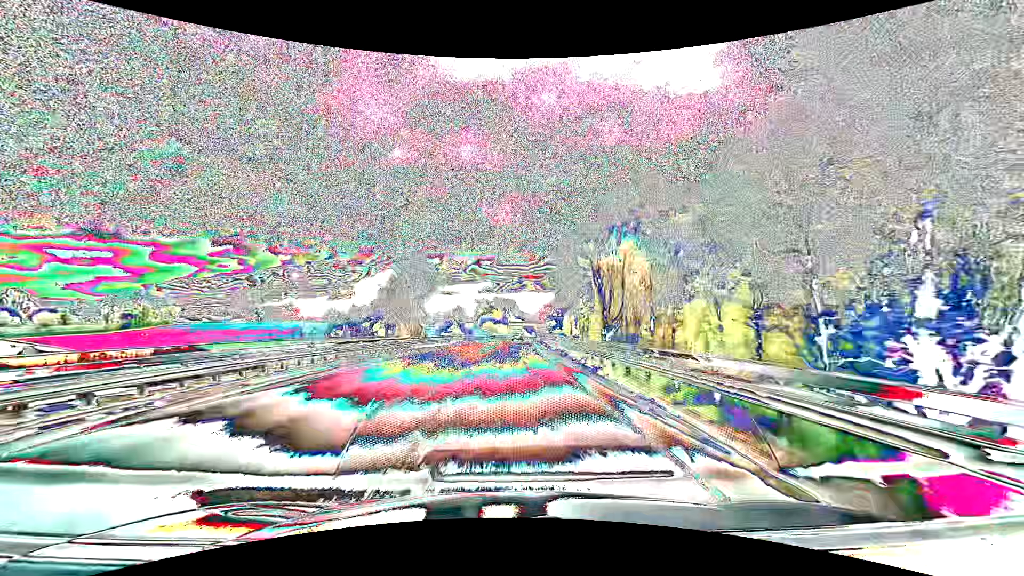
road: primary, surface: asphalt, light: Day
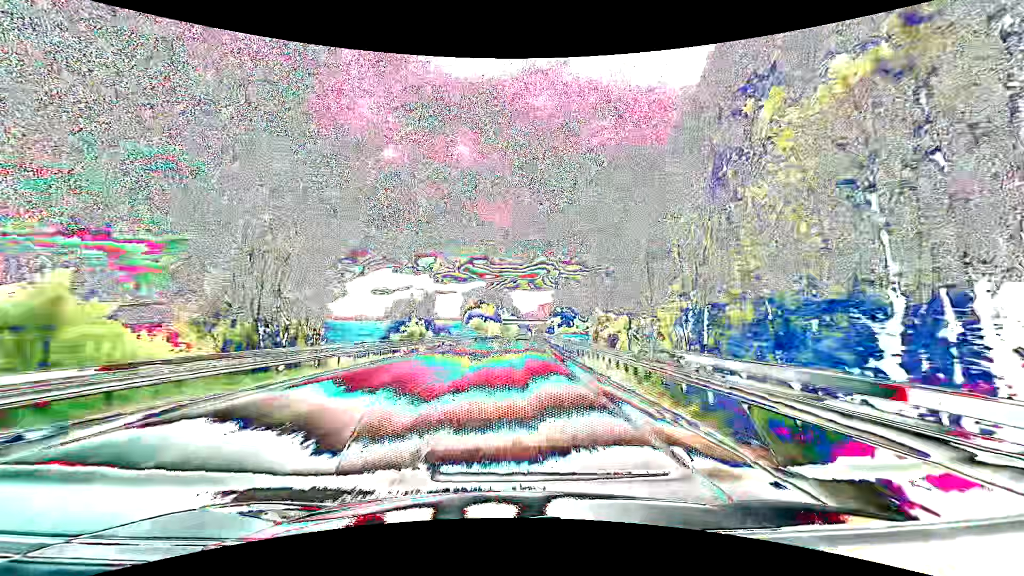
(+0.3, +31.7) m; +1°
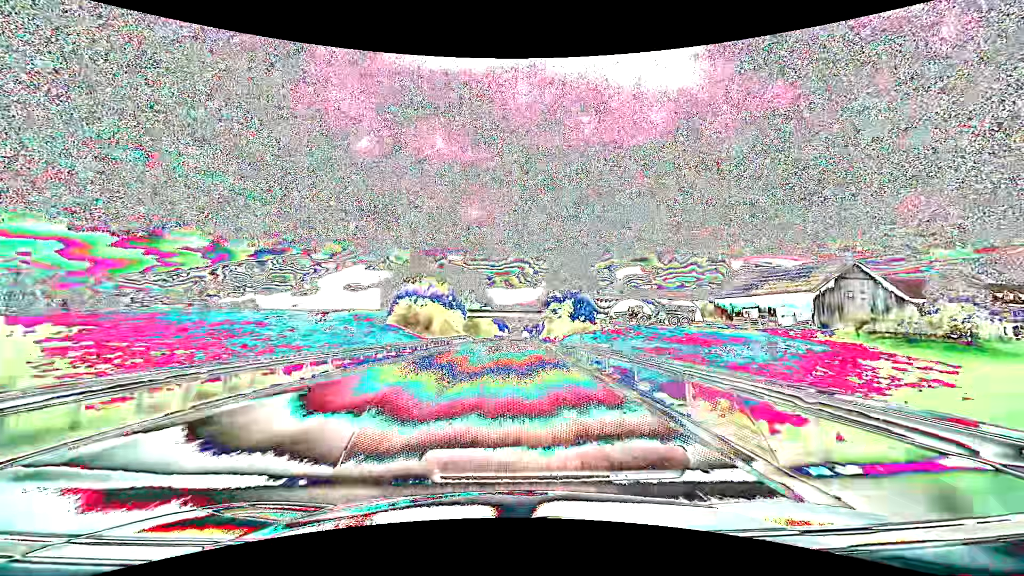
(+1.5, +63.4) m; +3°
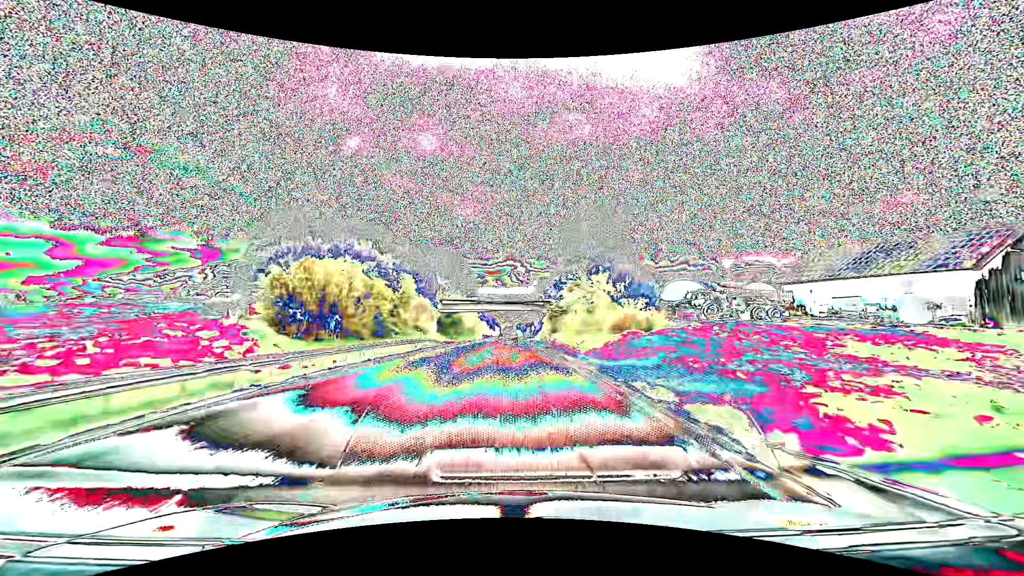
(+0.4, +31.7) m; +1°
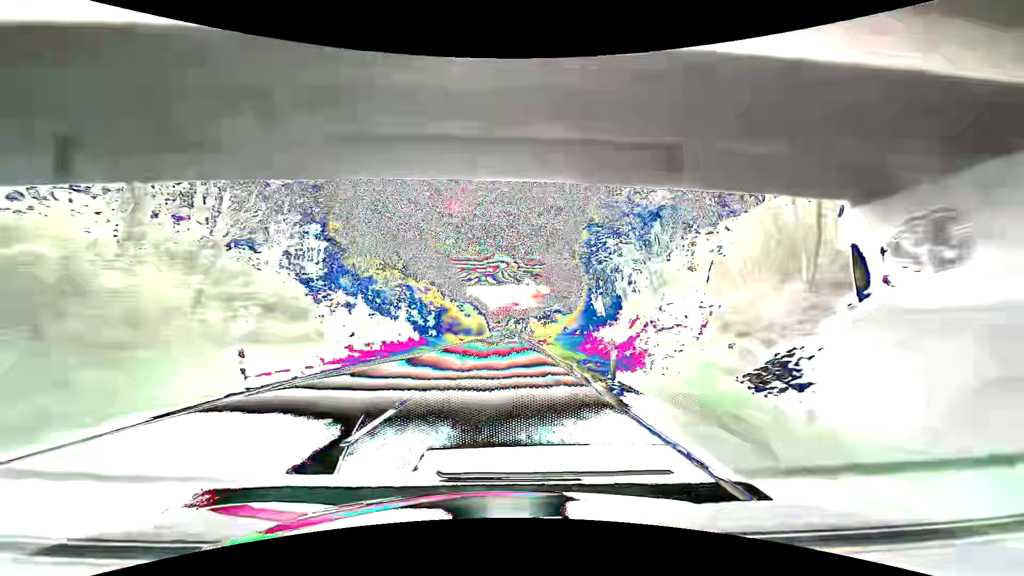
(+0.7, +79.3) m; +1°
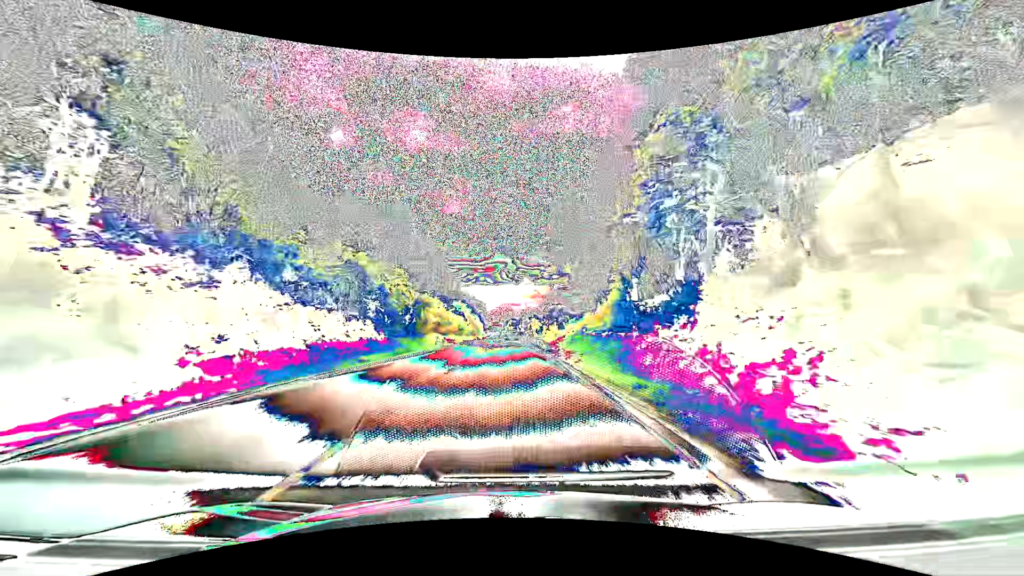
(-0.1, +15.9) m; 0°
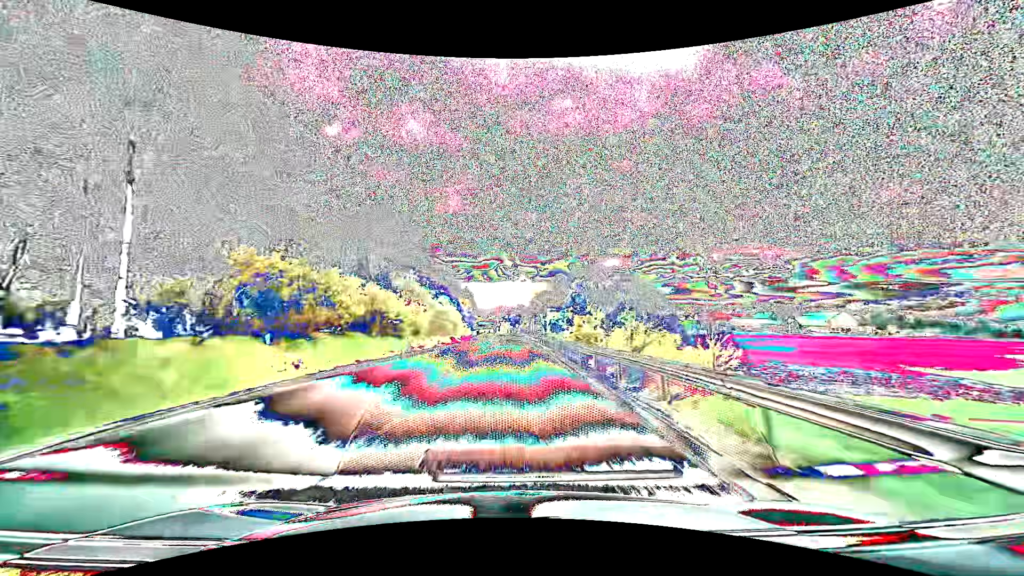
(0.0, +63.5) m; 0°
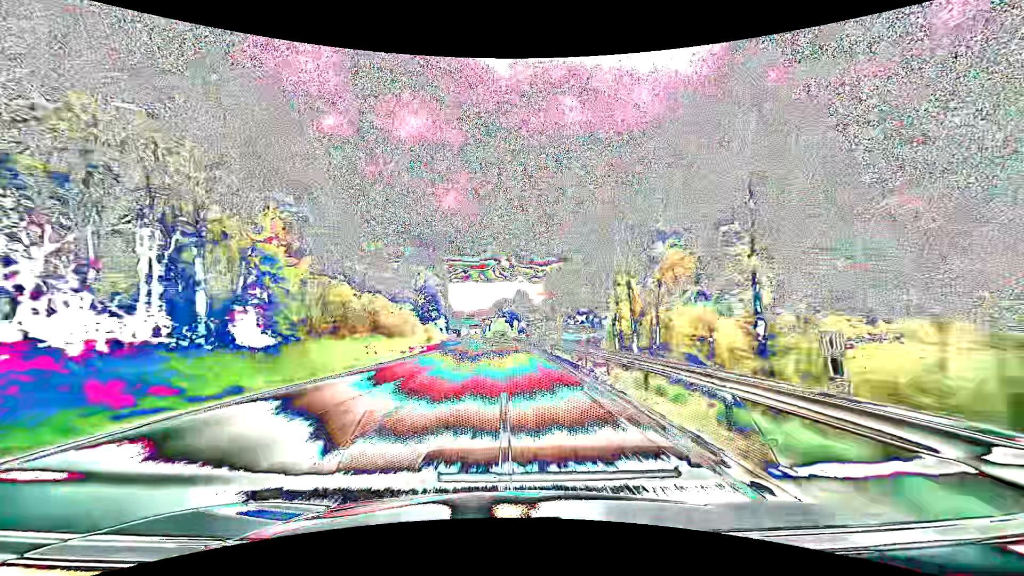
(+0.6, +79.2) m; 0°
(0, +10) (0, +20) (0, +30) (-1, +40) (-1, +50) (-1, +60) (-2, +70) (-2, +80) (-2, +90) (-3, +100) m
